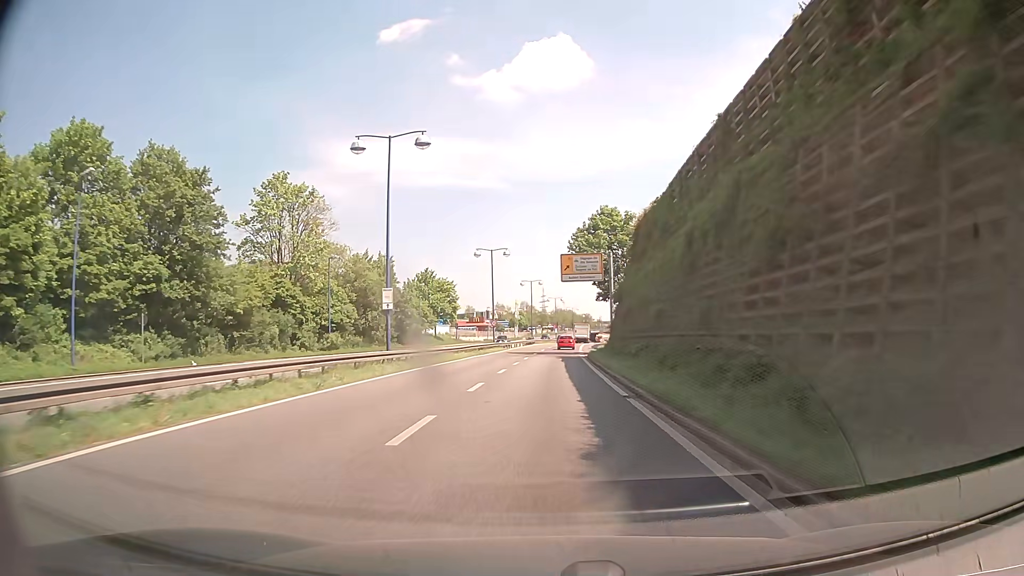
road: trunk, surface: asphalt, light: Day
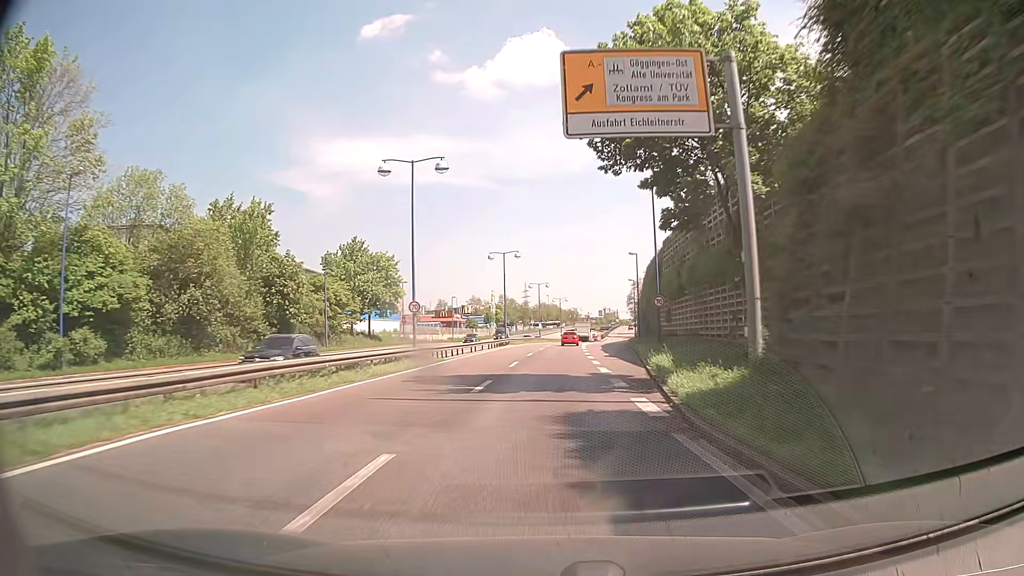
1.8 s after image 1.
(+0.5, +35.3) m; +1°
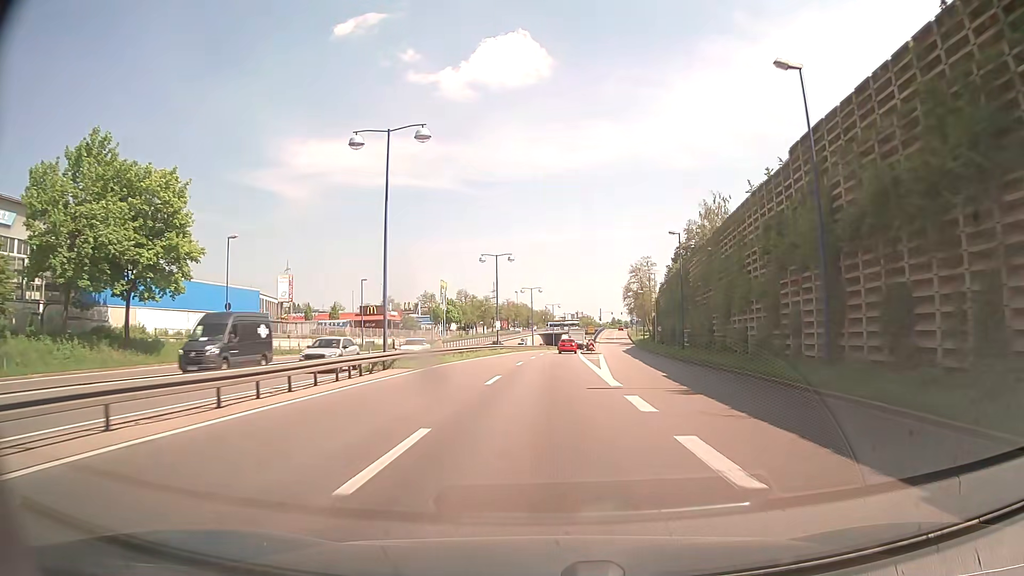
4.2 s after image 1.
(+1.1, +47.5) m; +2°
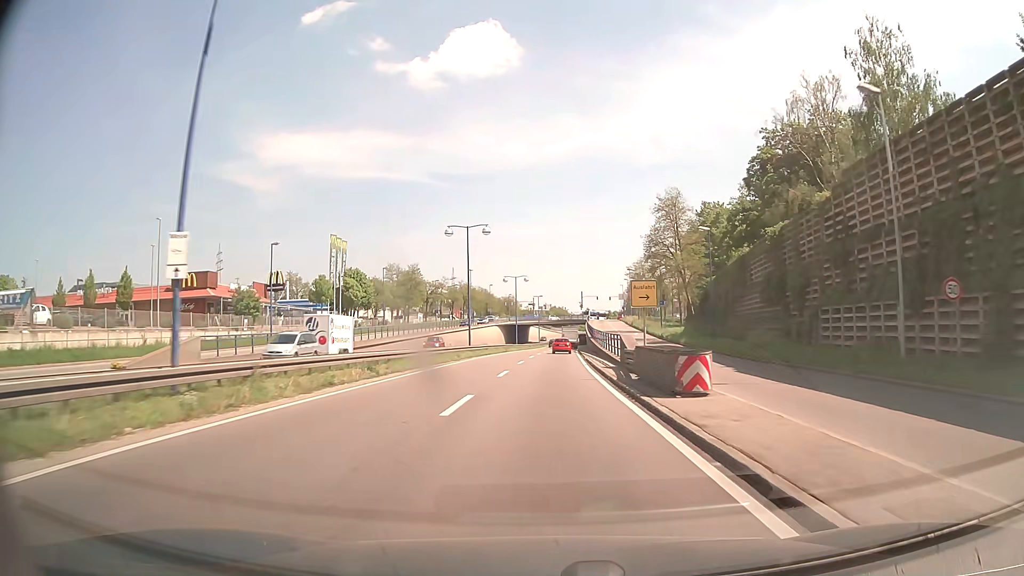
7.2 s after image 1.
(+1.5, +59.1) m; +3°
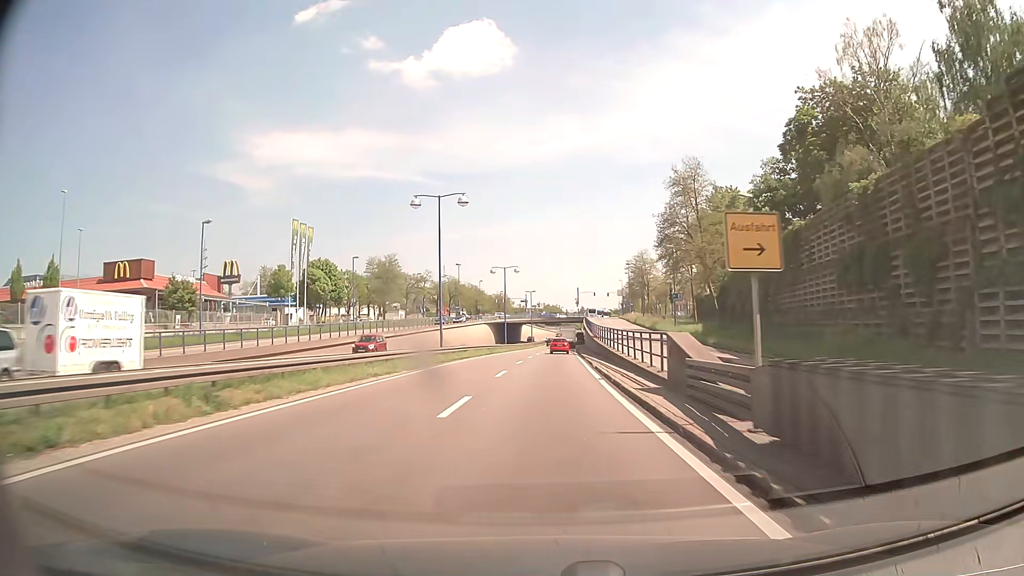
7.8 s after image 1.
(0.0, +11.9) m; 0°
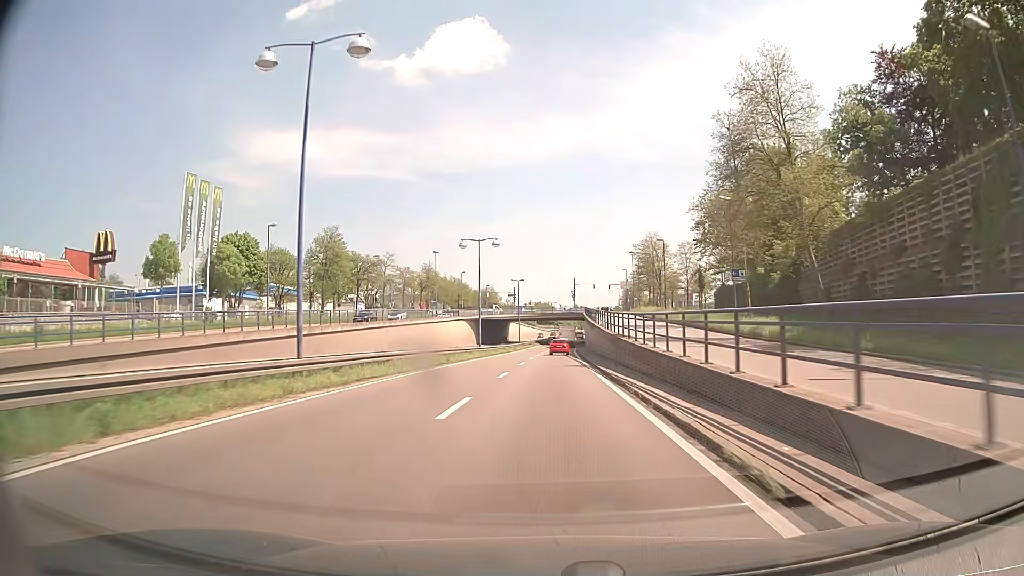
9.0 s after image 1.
(+0.2, +23.7) m; +1°
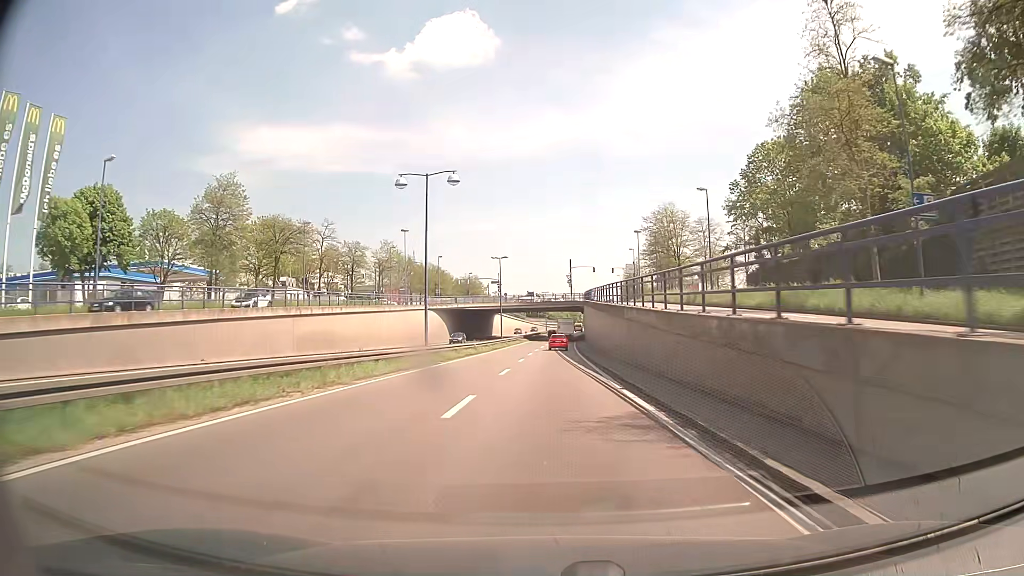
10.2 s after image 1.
(+0.2, +23.6) m; +1°
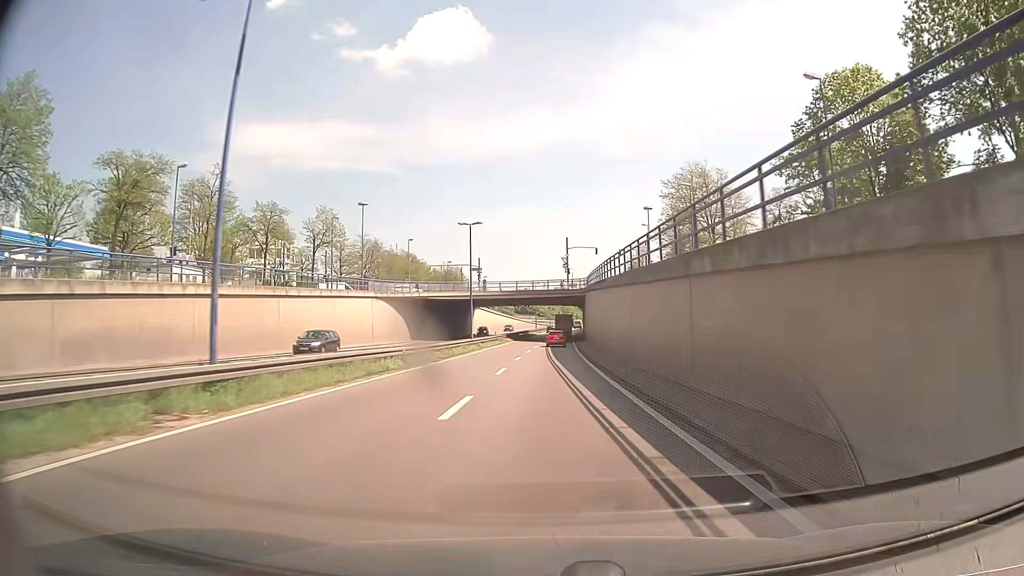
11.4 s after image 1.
(+0.1, +23.7) m; +1°
(0, +10) (0, +20) (0, +30) (+1, +40) (+1, +50) (+1, +60) (+2, +70) (+2, +80) (+2, +90) (+3, +100) m
